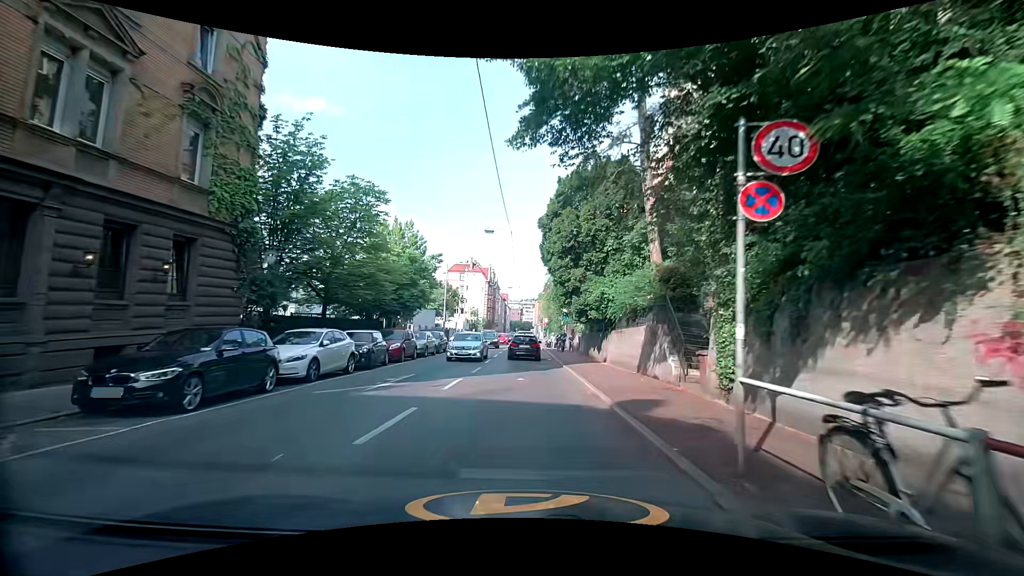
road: tertiary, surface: asphalt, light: Day
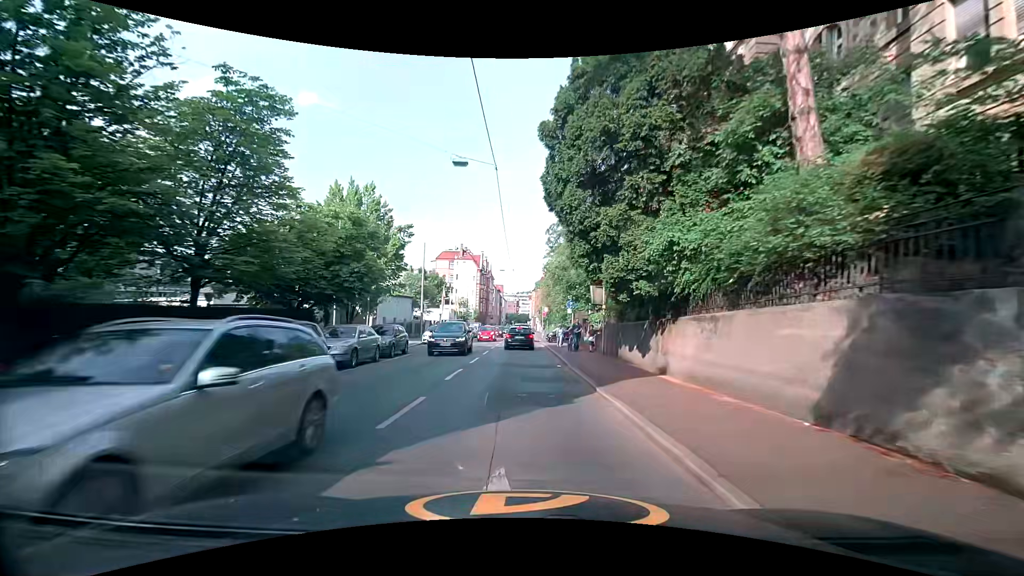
(+0.2, +11.1) m; +1°
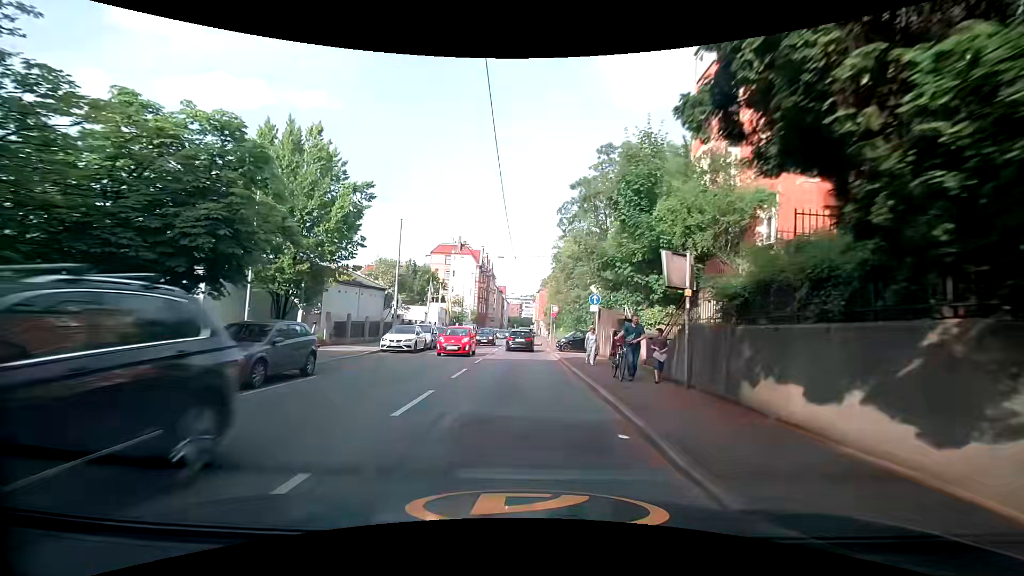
(-0.1, +11.4) m; -1°
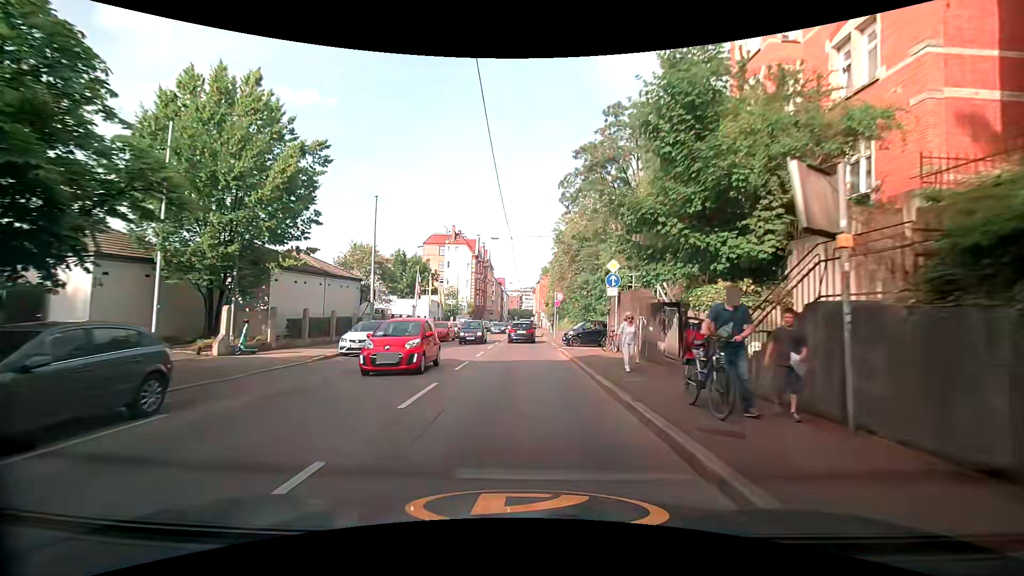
(+0.1, +5.8) m; +2°
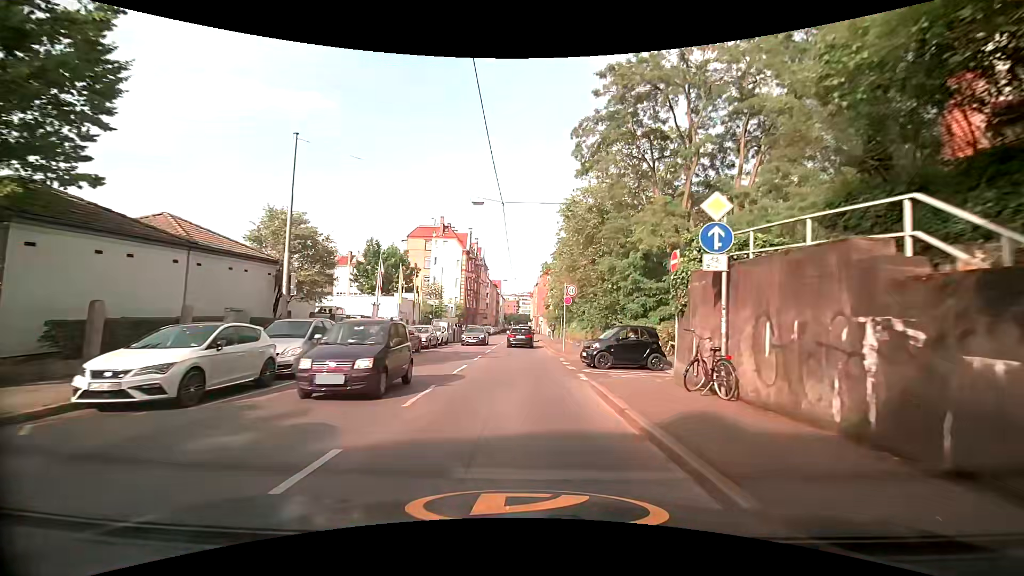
(-0.2, +11.5) m; -1°
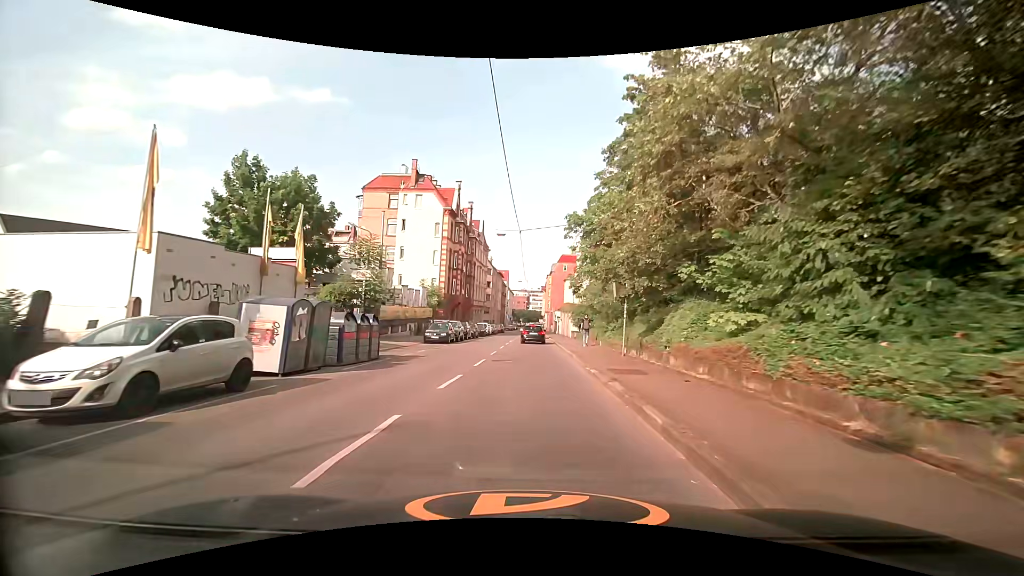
(-0.1, +28.4) m; 0°
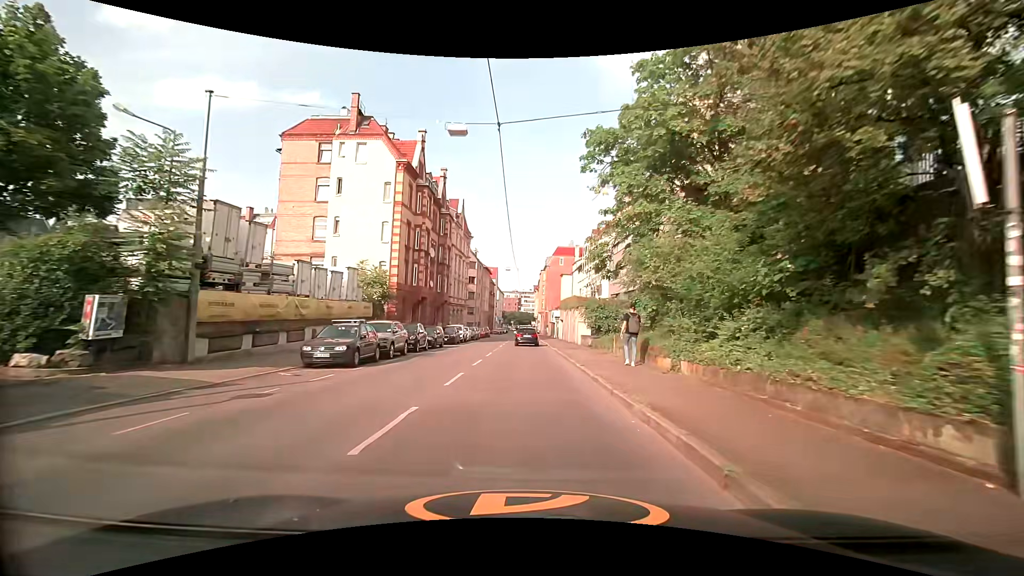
(-0.1, +17.2) m; -1°
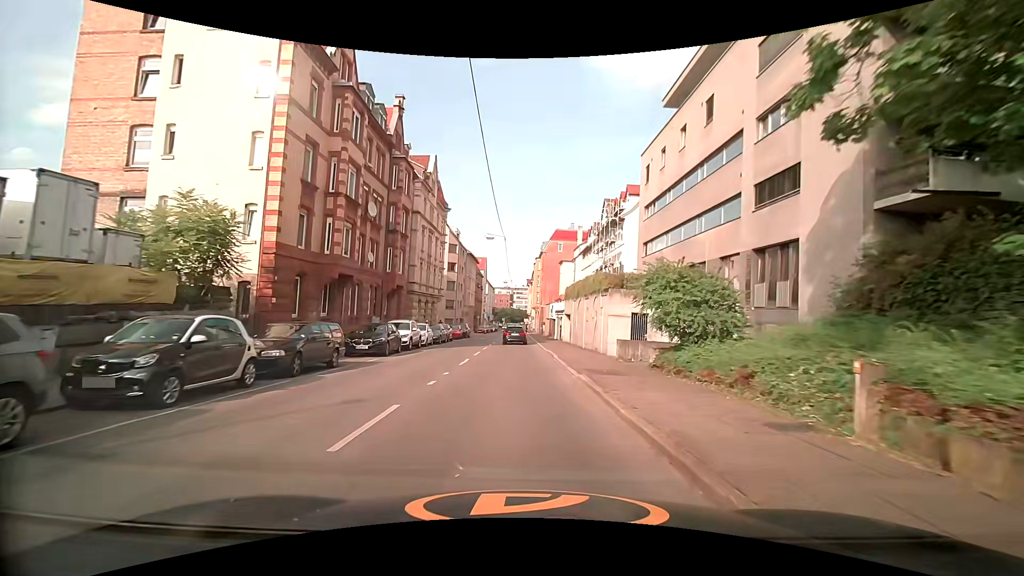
(+0.5, +17.9) m; +1°
(0, +10) (0, +20) (0, +30) (0, +40) (0, +50) (0, +60) (0, +70) (0, +80) (0, +90) (0, +100) m
